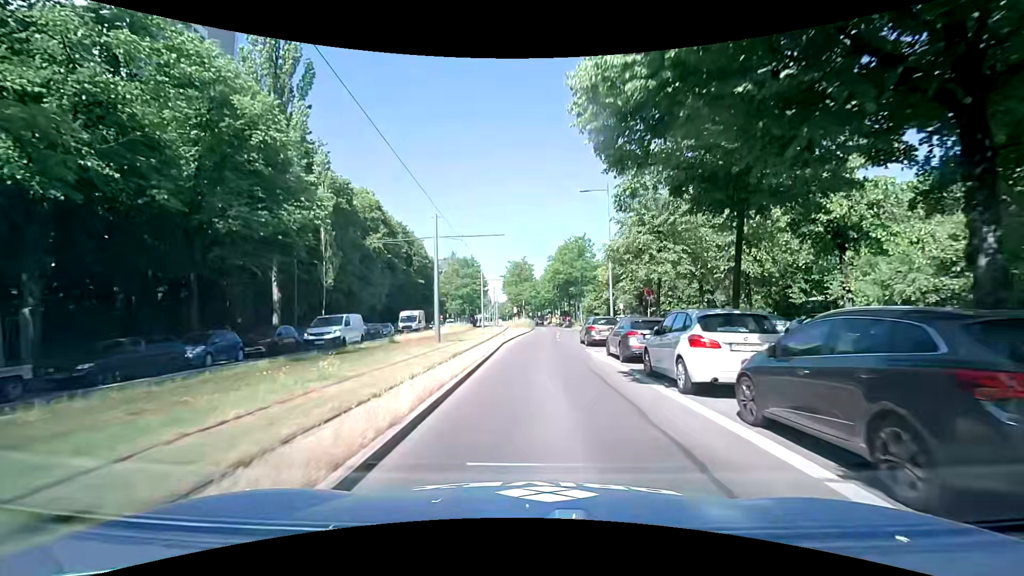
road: secondary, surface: asphalt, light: Day
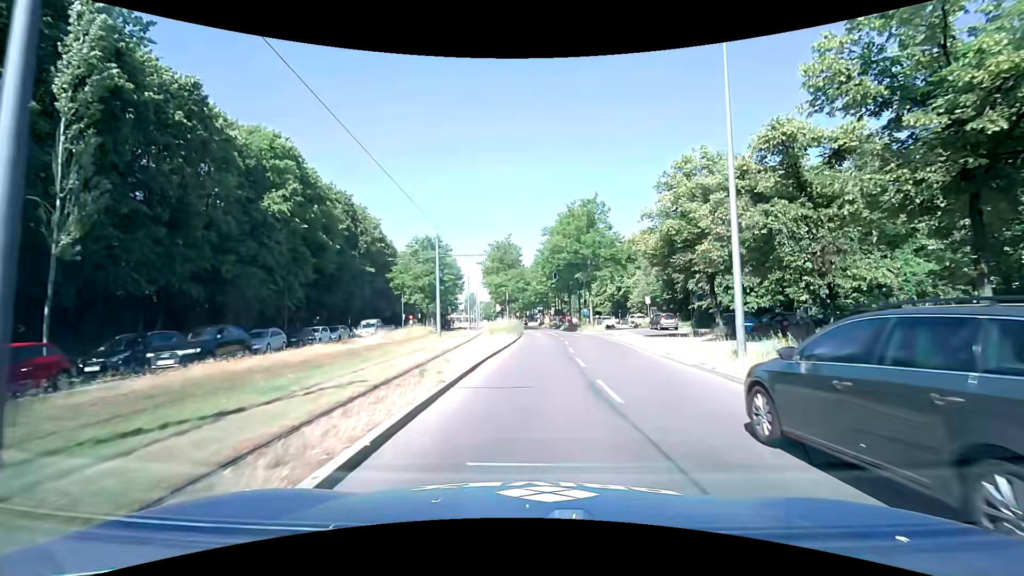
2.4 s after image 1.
(+0.3, +22.0) m; +3°
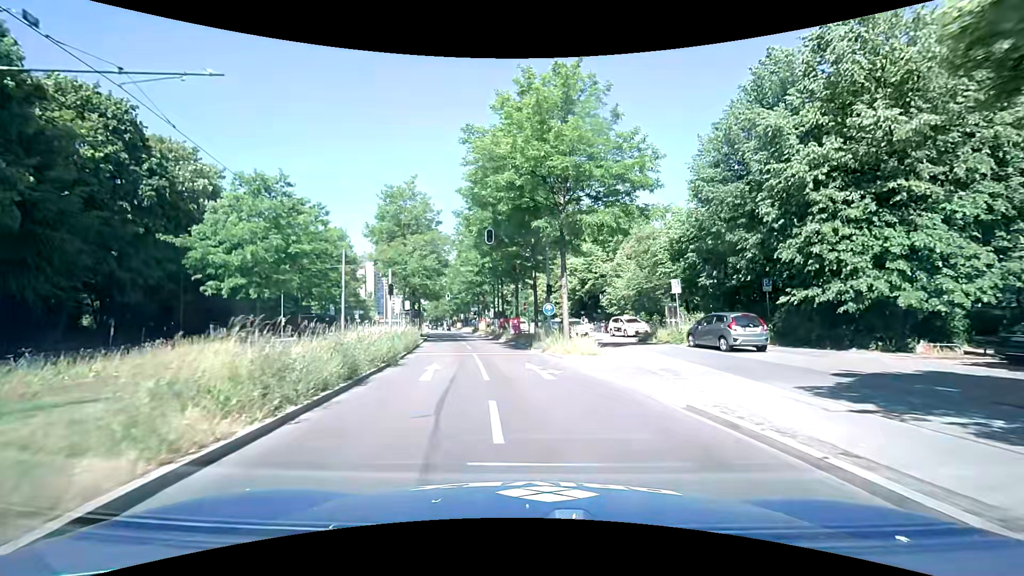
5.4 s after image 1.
(+1.2, +26.5) m; +4°
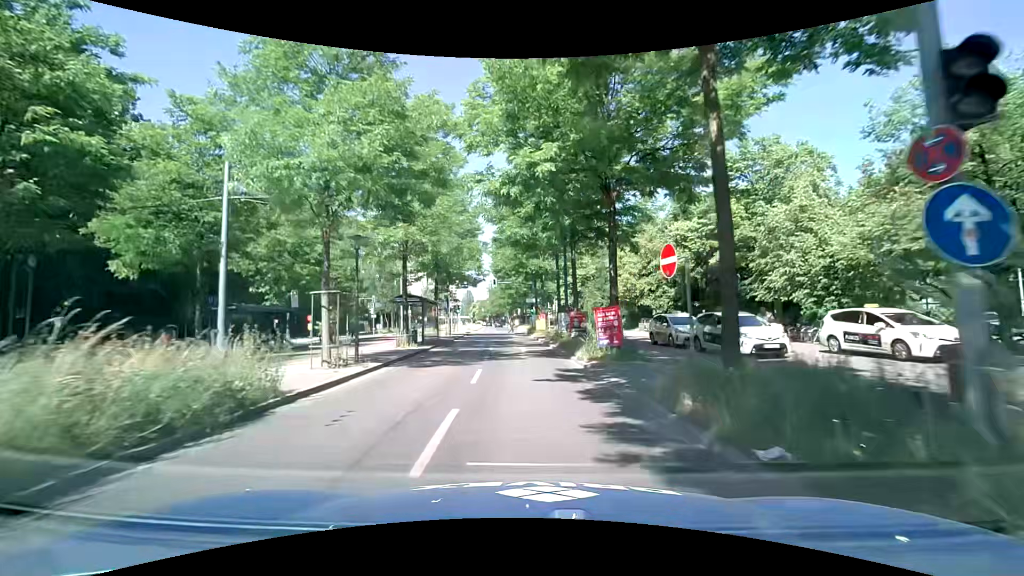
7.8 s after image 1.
(-0.8, +22.1) m; -7°
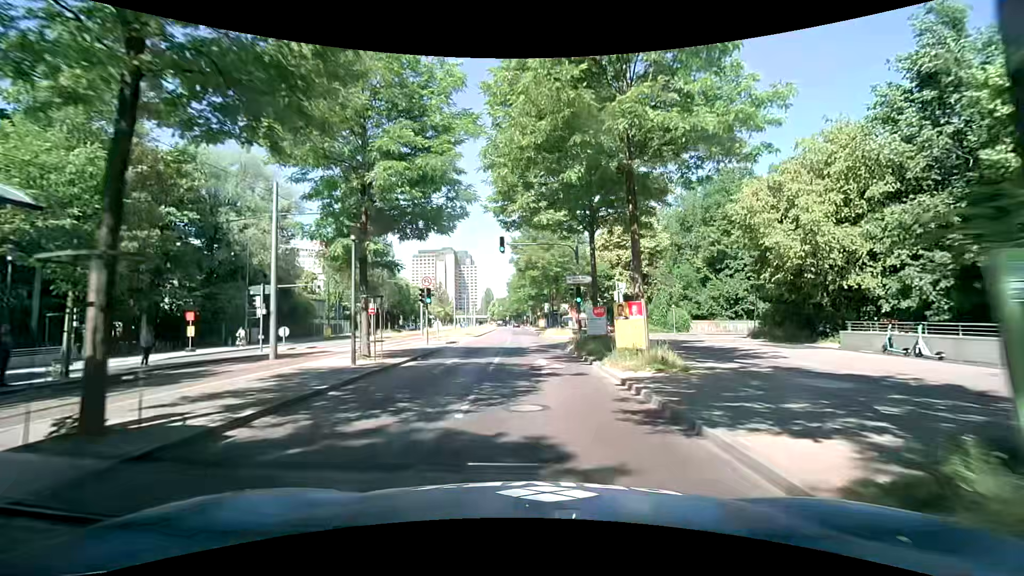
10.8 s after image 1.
(-0.8, +28.3) m; -2°
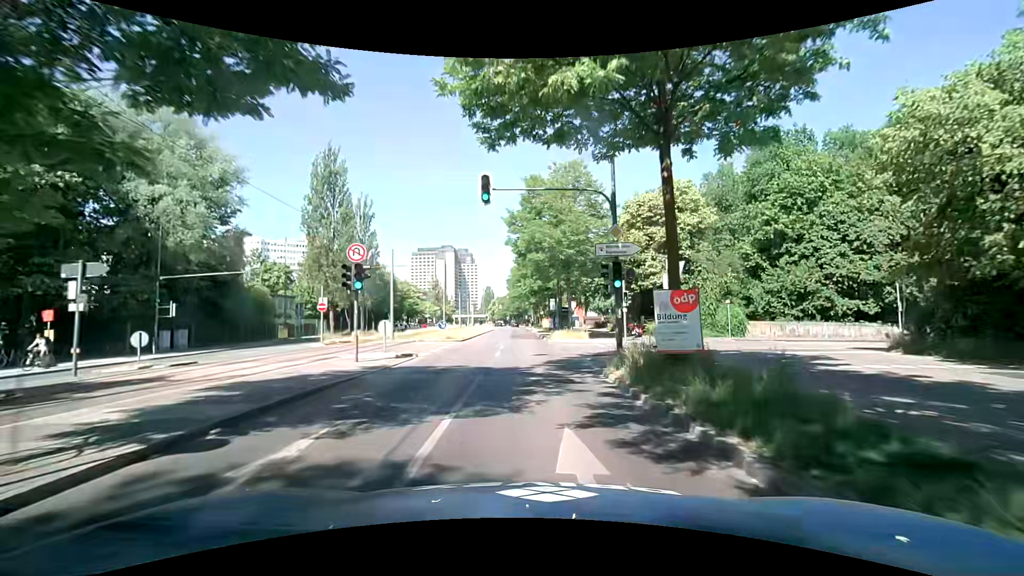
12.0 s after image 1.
(-0.1, +11.6) m; -1°
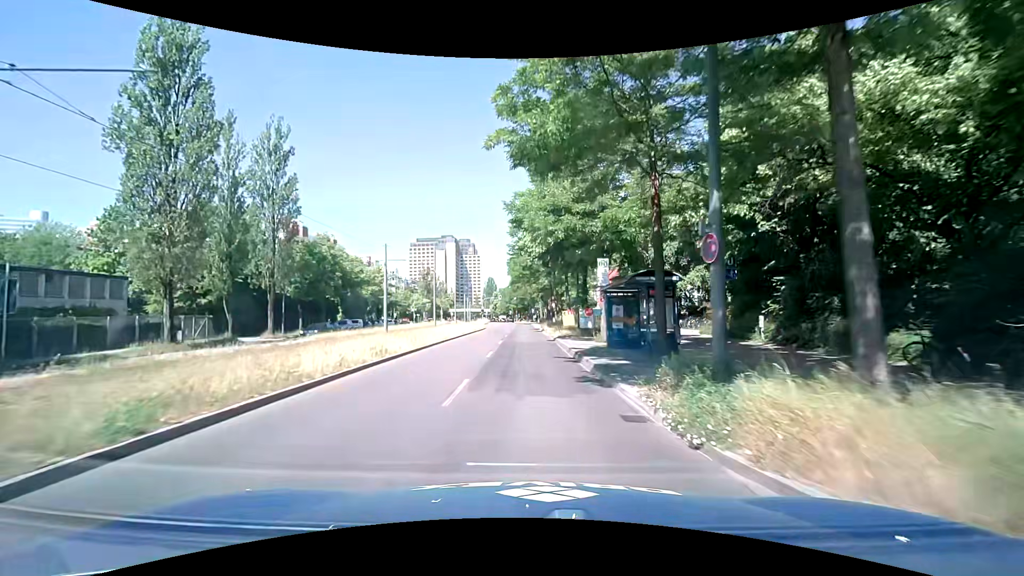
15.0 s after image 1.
(-0.2, +31.6) m; 0°
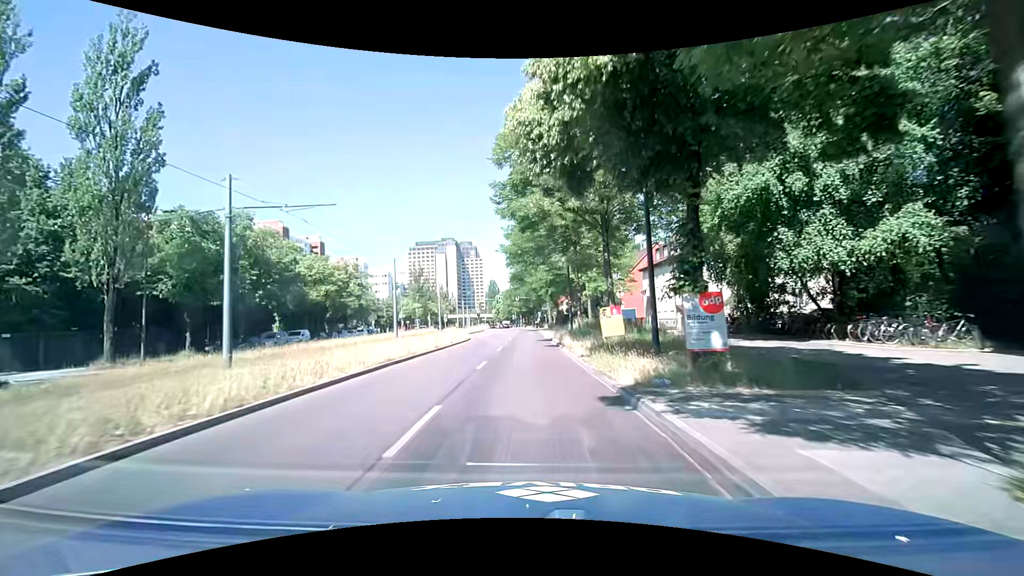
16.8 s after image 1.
(-0.1, +20.7) m; -1°
